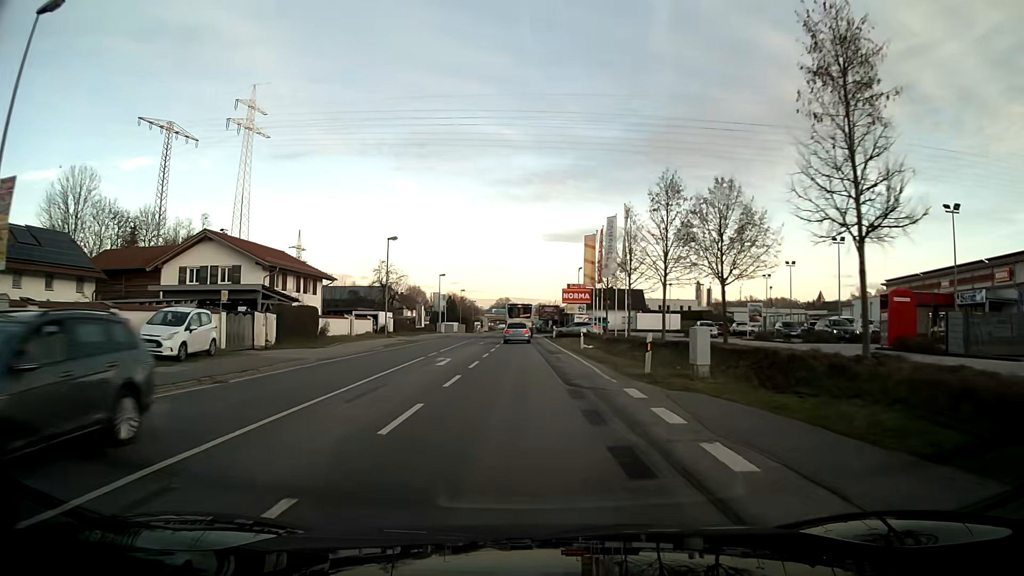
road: primary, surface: asphalt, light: Day
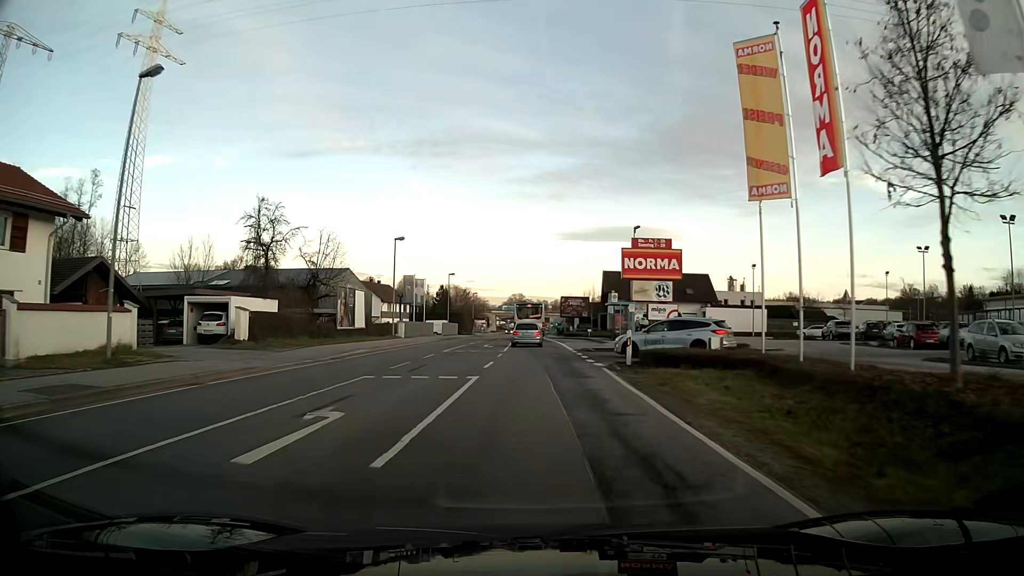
(-0.5, +38.0) m; -1°
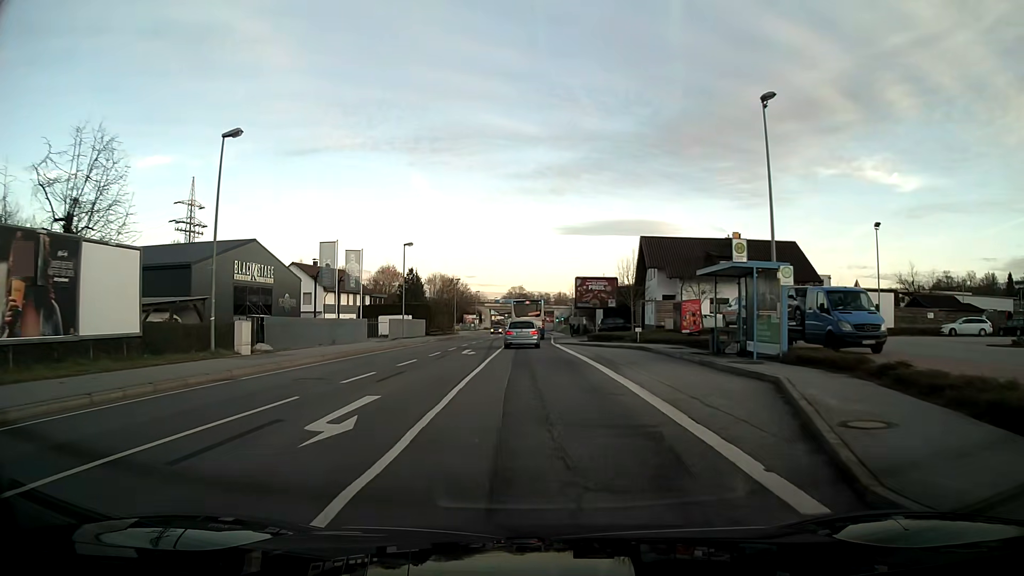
(0.0, +30.6) m; 0°
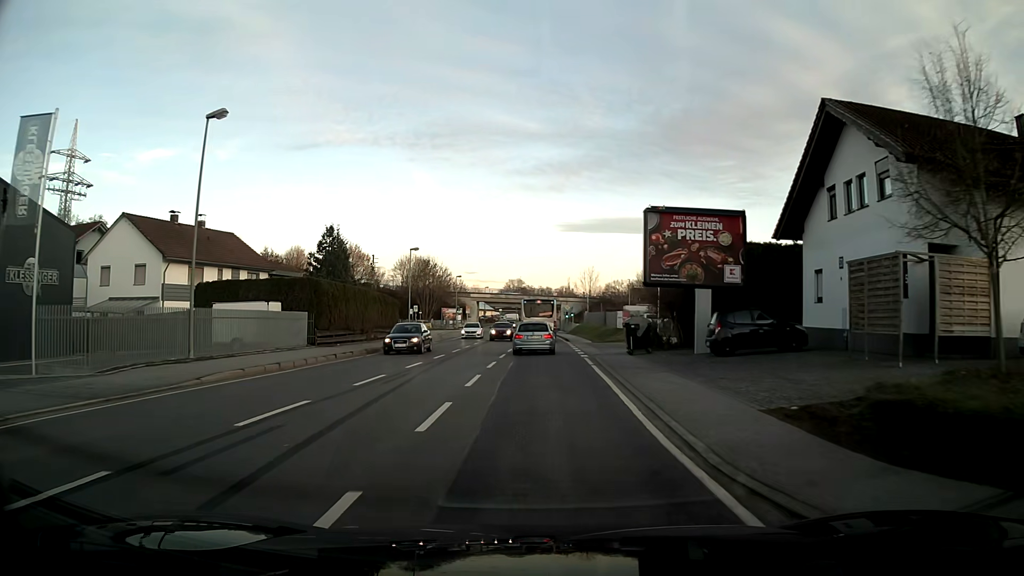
(0.0, +36.6) m; +1°
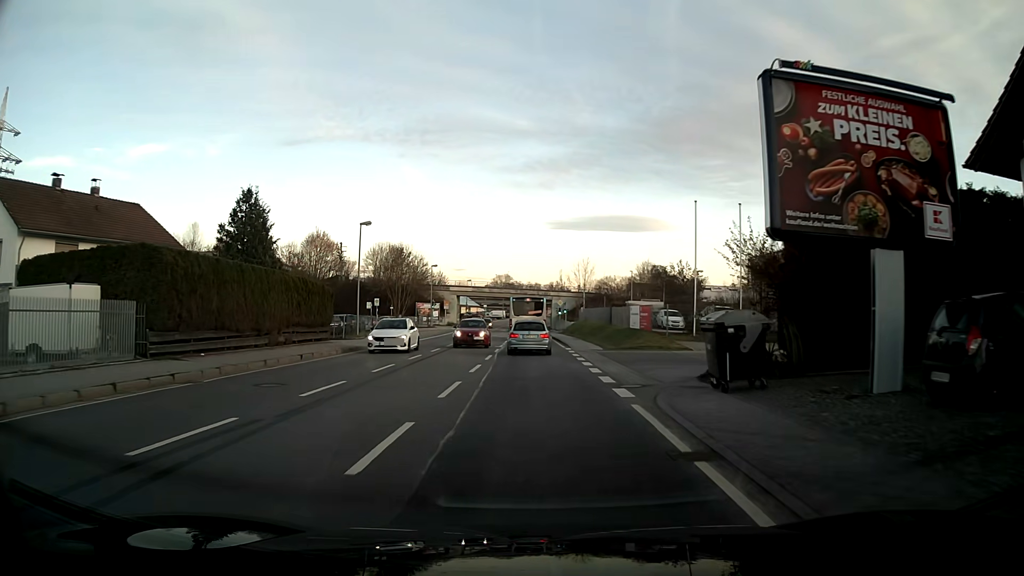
(+0.1, +14.3) m; +1°
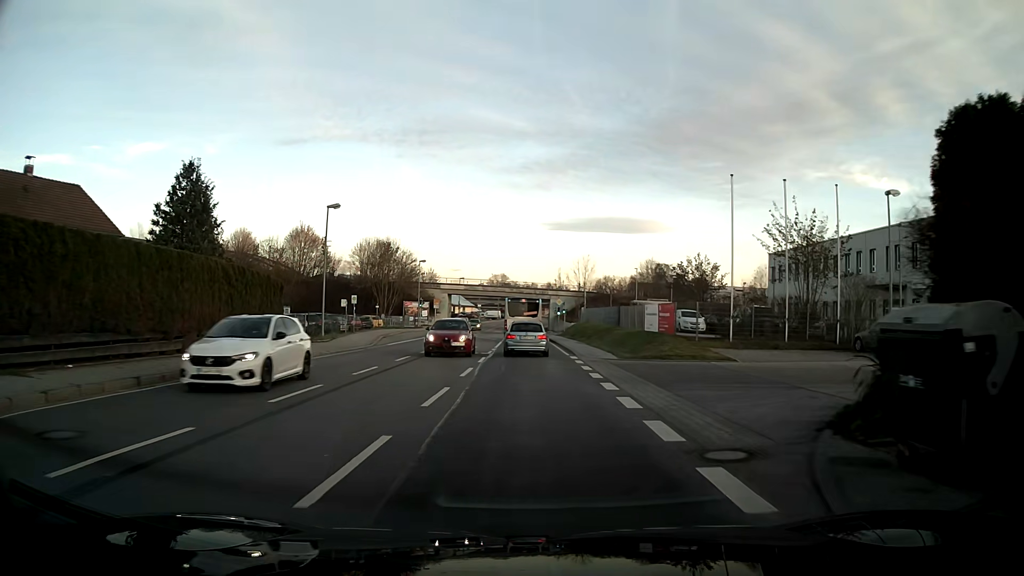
(0.0, +7.1) m; 0°
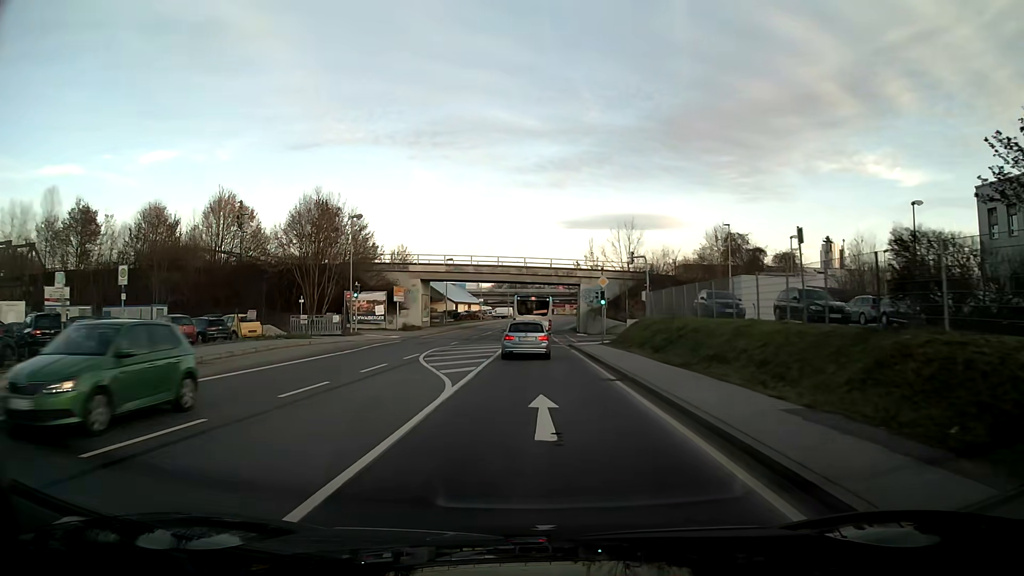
(-0.4, +35.8) m; -2°
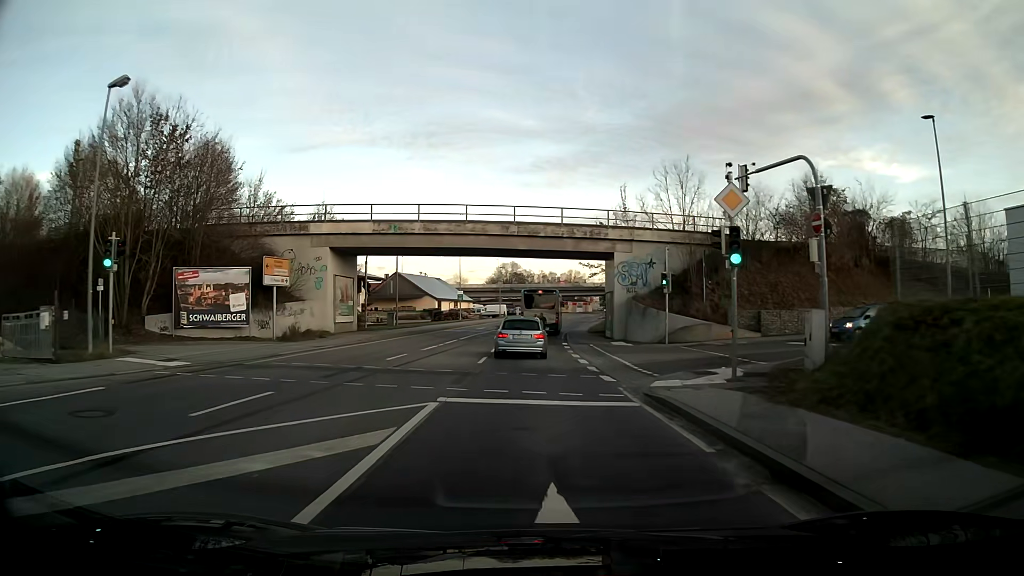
(+0.1, +28.6) m; 0°
